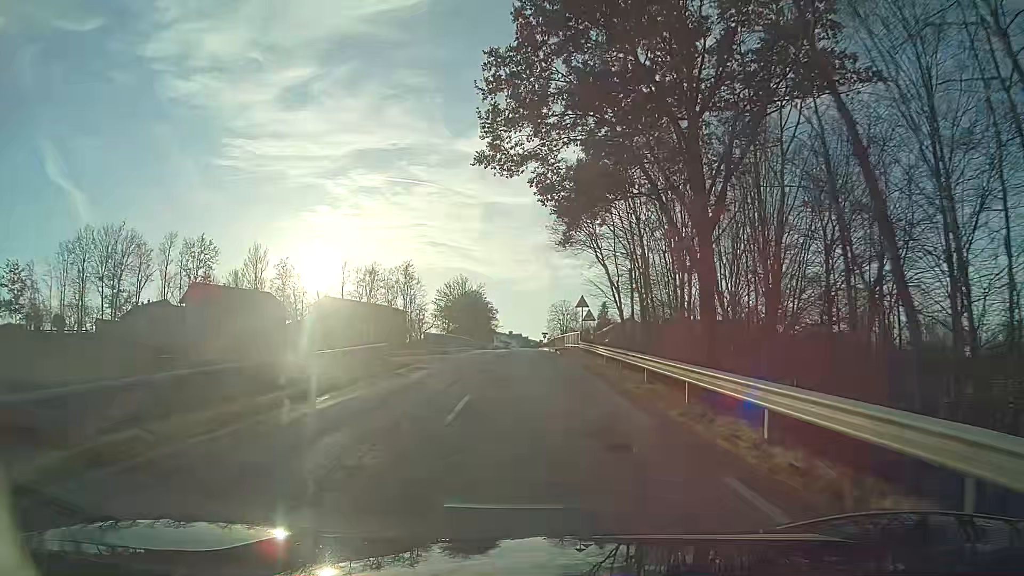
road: tertiary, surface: asphalt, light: Day
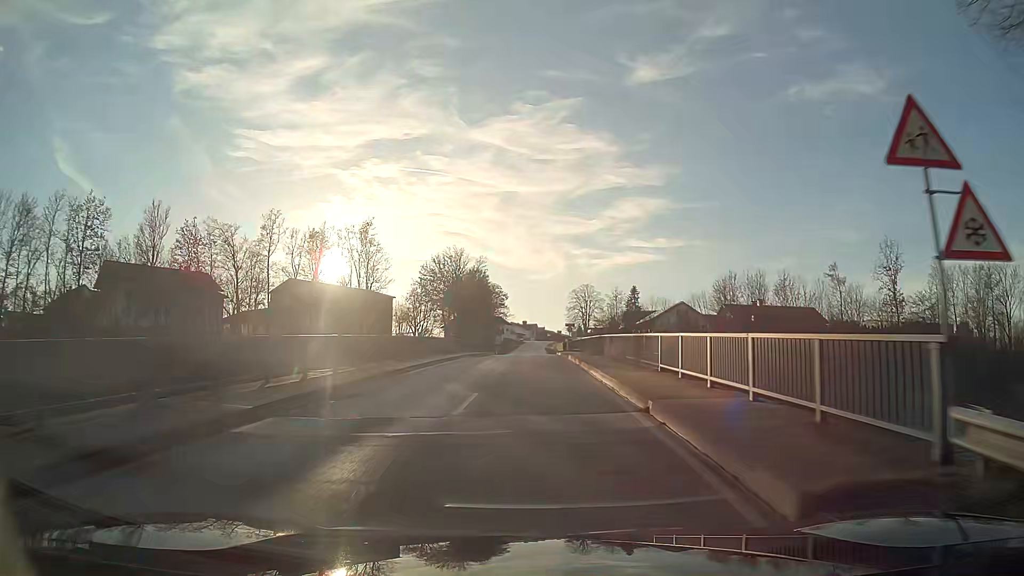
(-0.6, +35.7) m; -2°
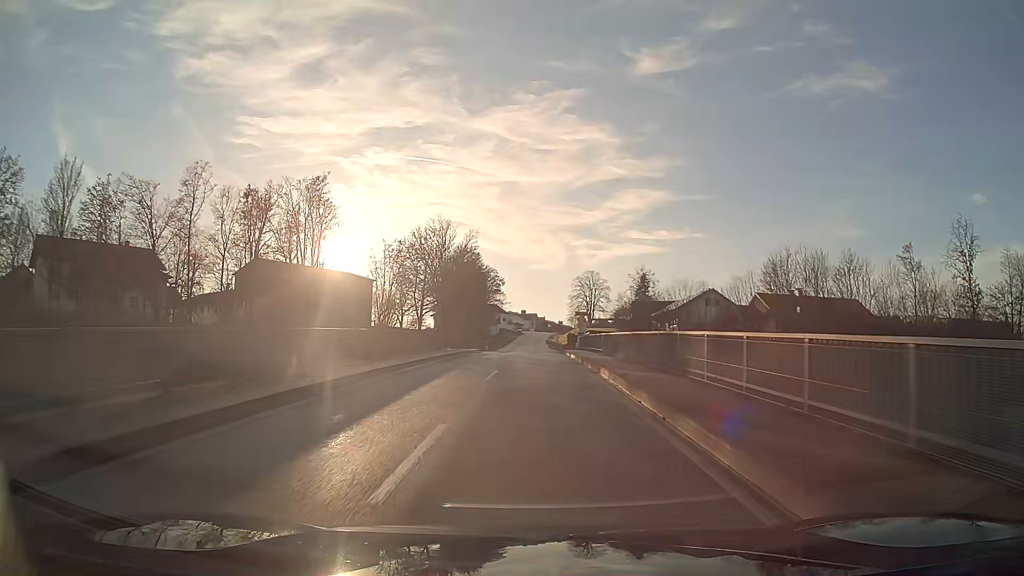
(+0.1, +17.7) m; +1°
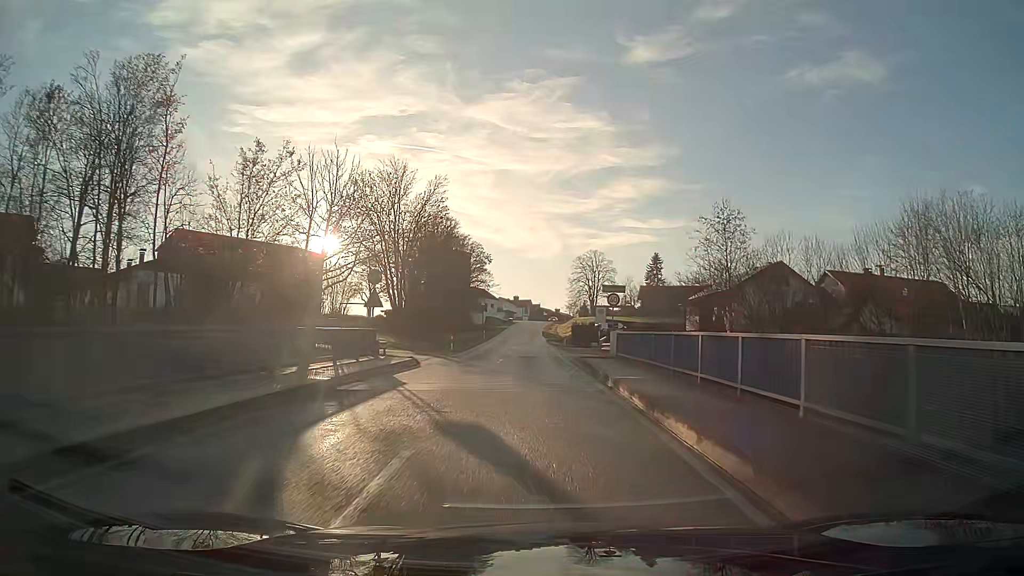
(+0.1, +26.3) m; 0°
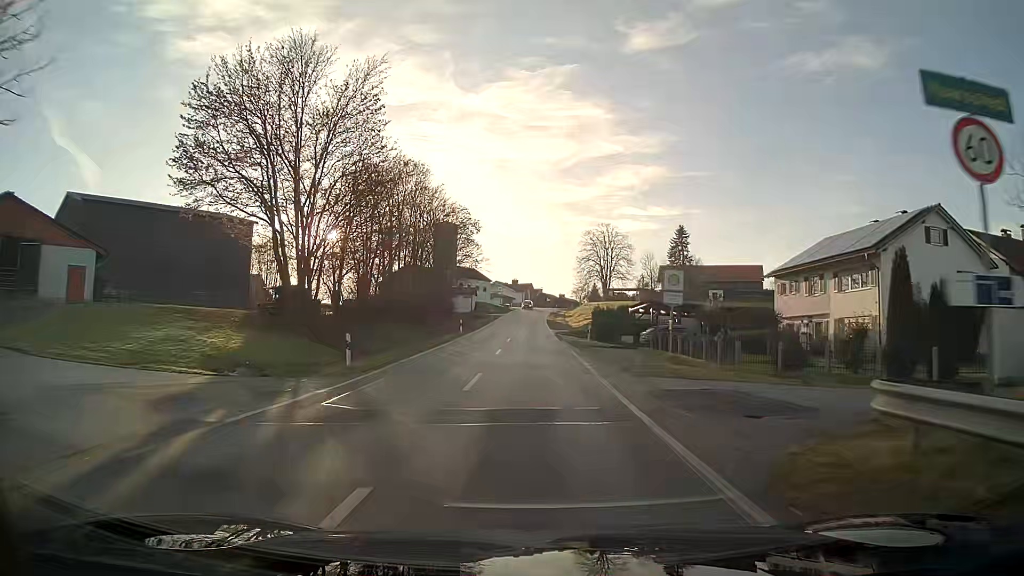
(0.0, +26.0) m; 0°
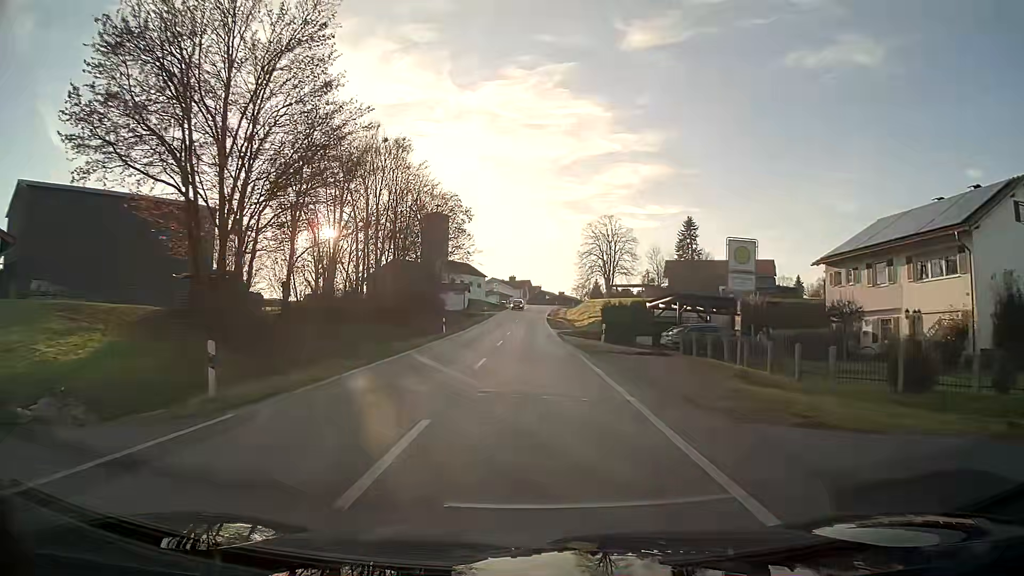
(0.0, +8.7) m; 0°
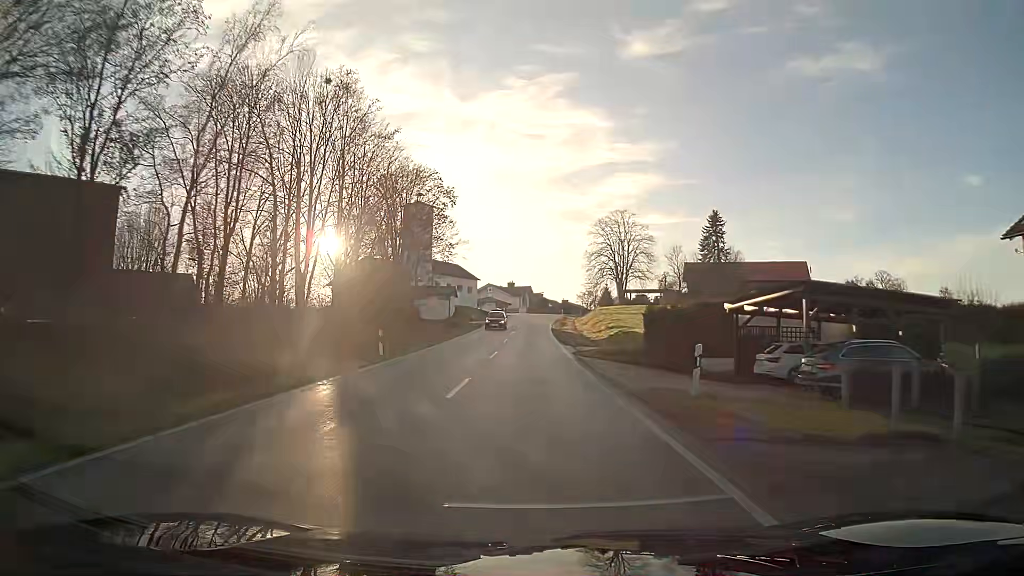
(0.0, +17.4) m; 0°
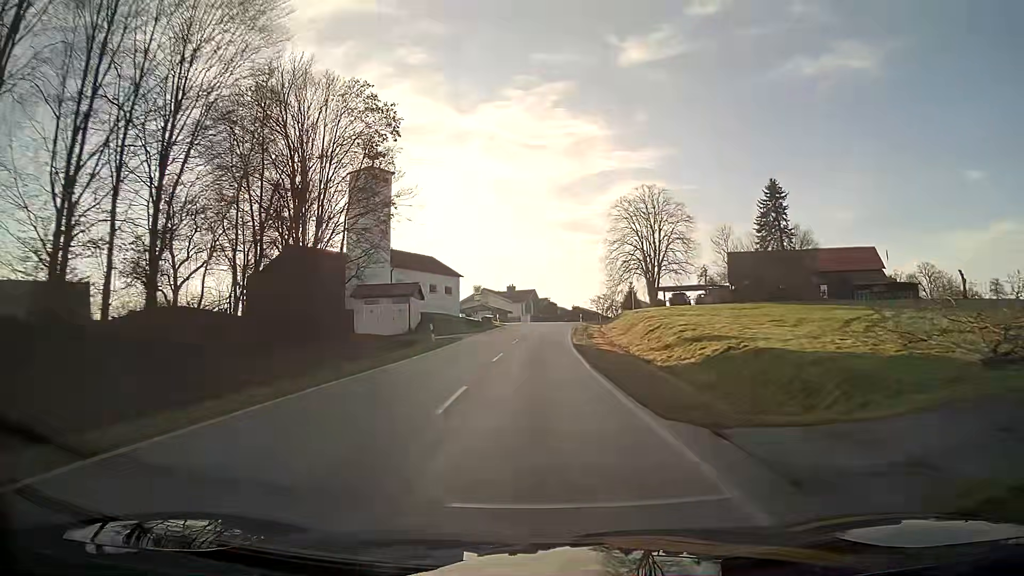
(-0.1, +26.6) m; -1°
